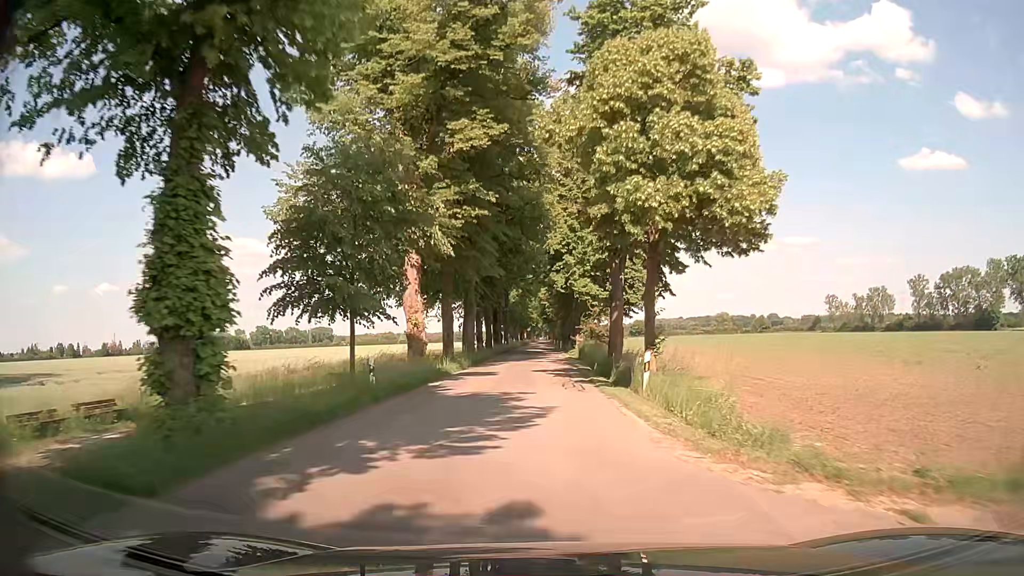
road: tertiary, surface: asphalt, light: Day
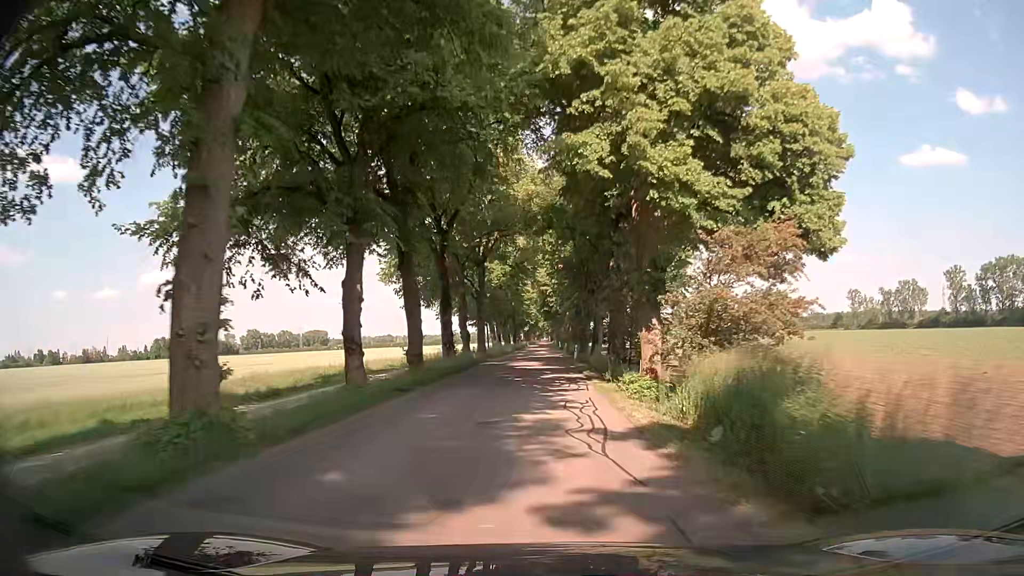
(-0.3, +35.6) m; 0°
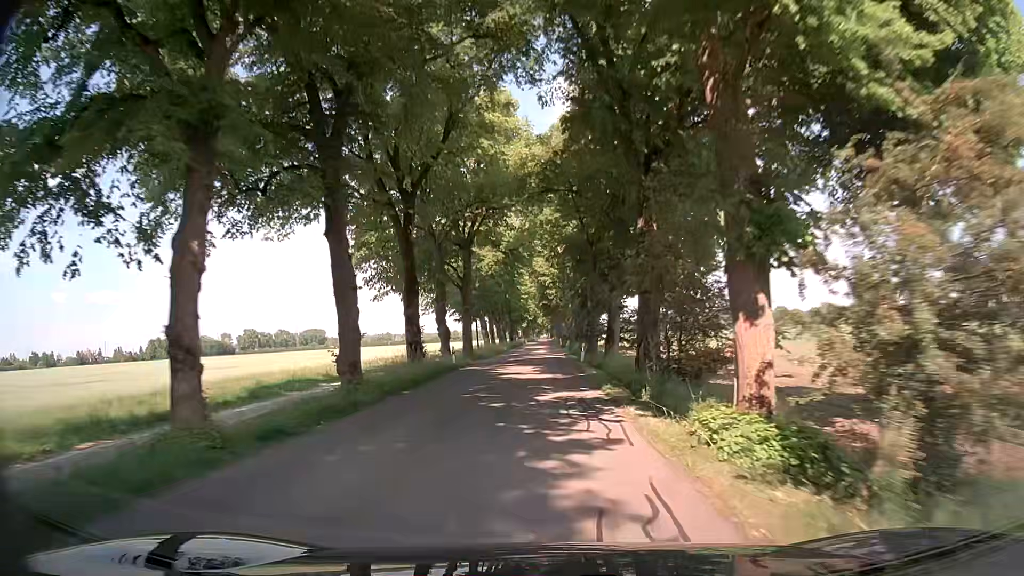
(0.0, +8.9) m; 0°
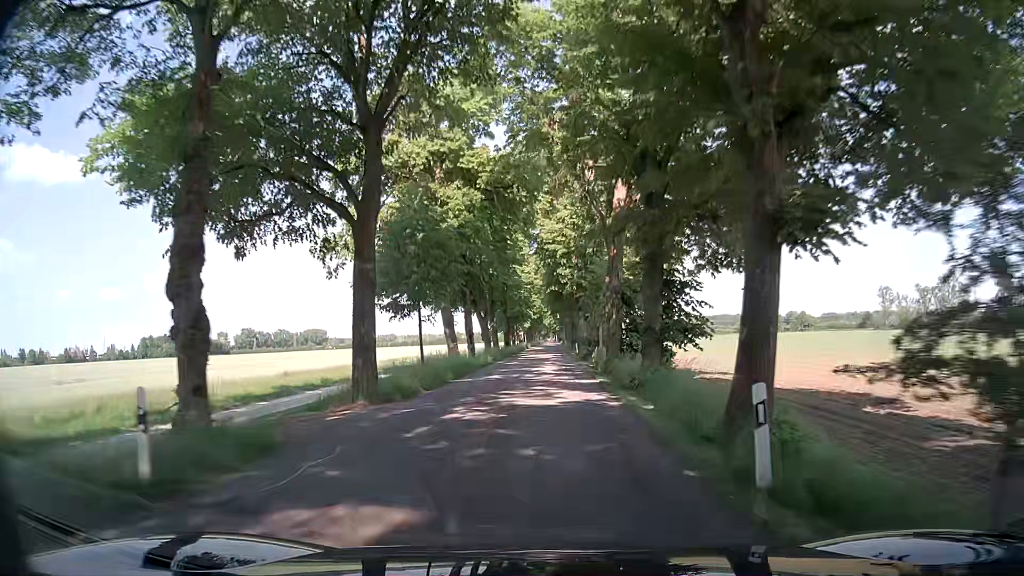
(-0.5, +26.8) m; 0°
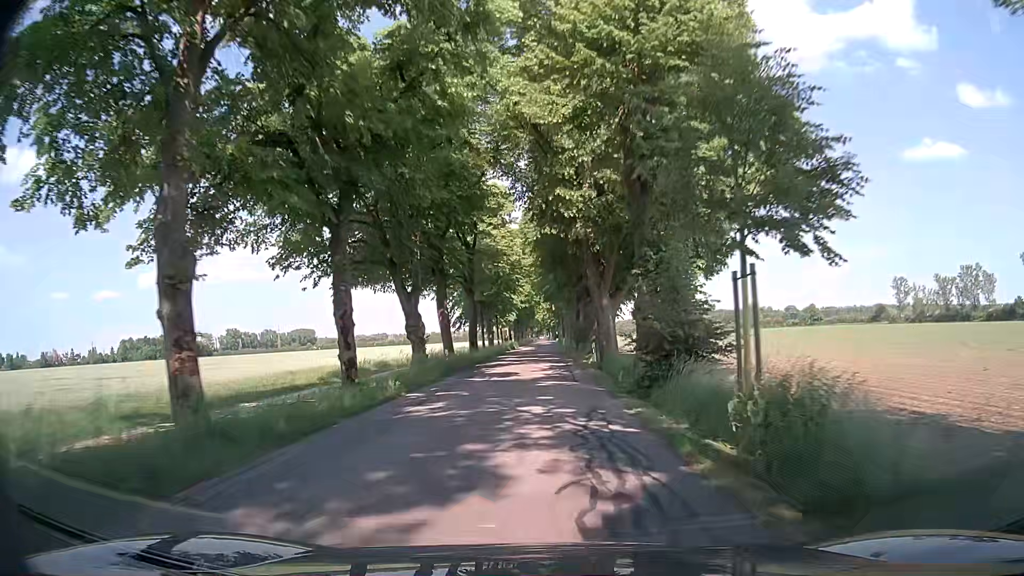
(-0.1, +26.7) m; 0°
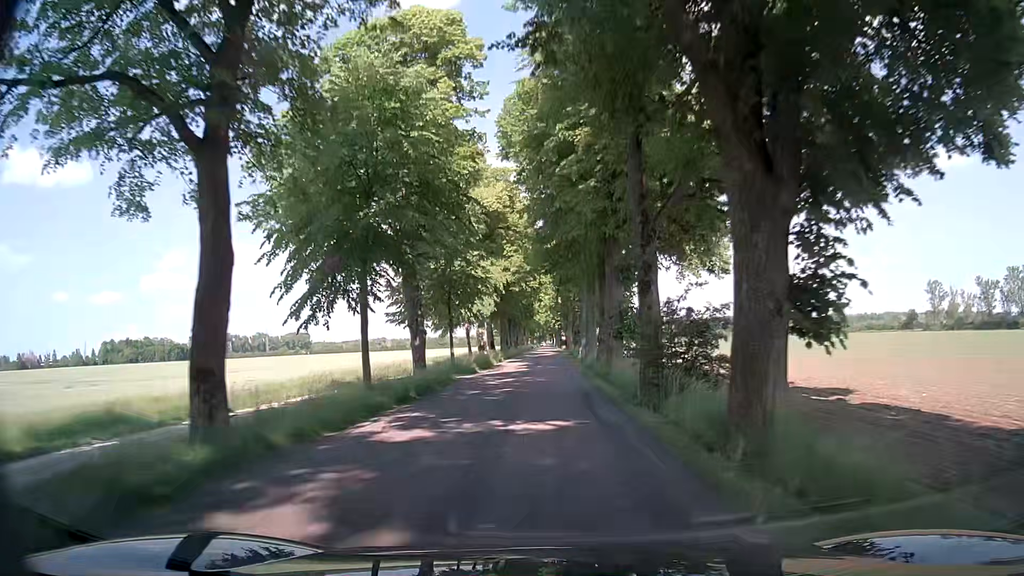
(-0.3, +35.7) m; 0°
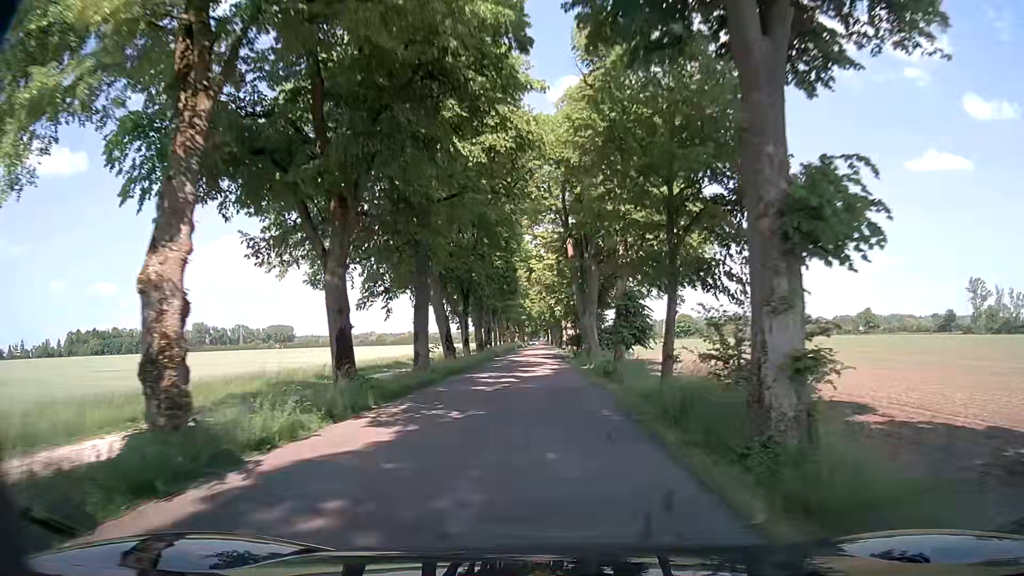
(-0.4, +44.7) m; -1°
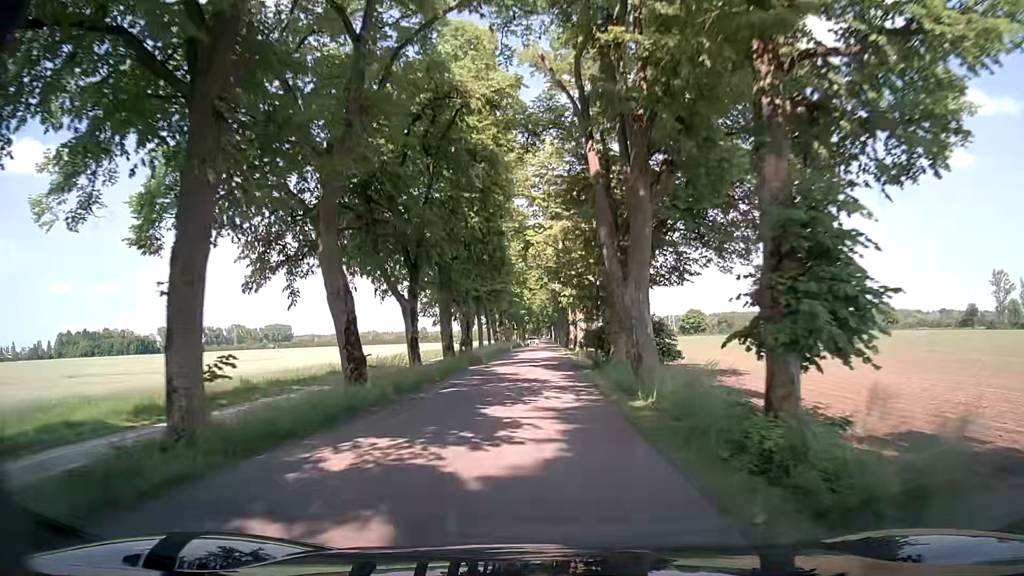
(+0.2, +17.9) m; +1°
(0, +10) (0, +20) (0, +30) (-1, +40) (-1, +50) (-1, +60) (-1, +70) (-2, +80) (-2, +90) (-2, +100) m
